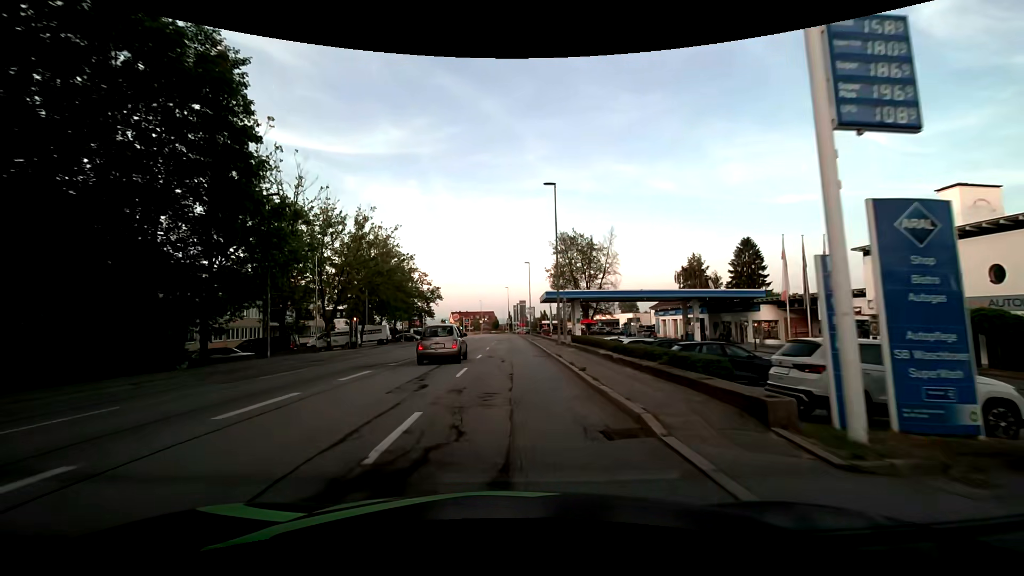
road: tertiary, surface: asphalt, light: Day
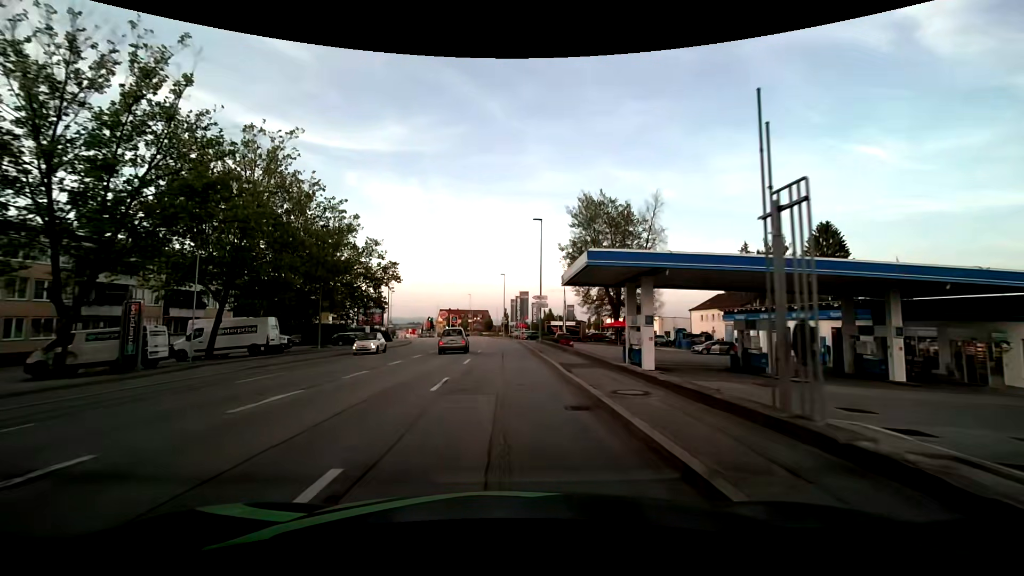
(+0.4, +29.5) m; 0°
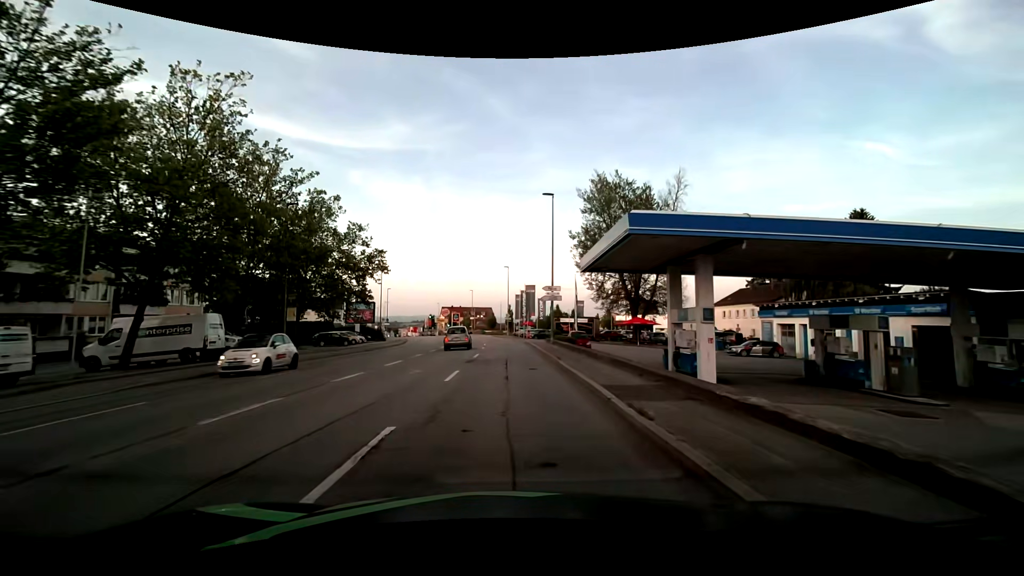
(0.0, +7.2) m; -1°
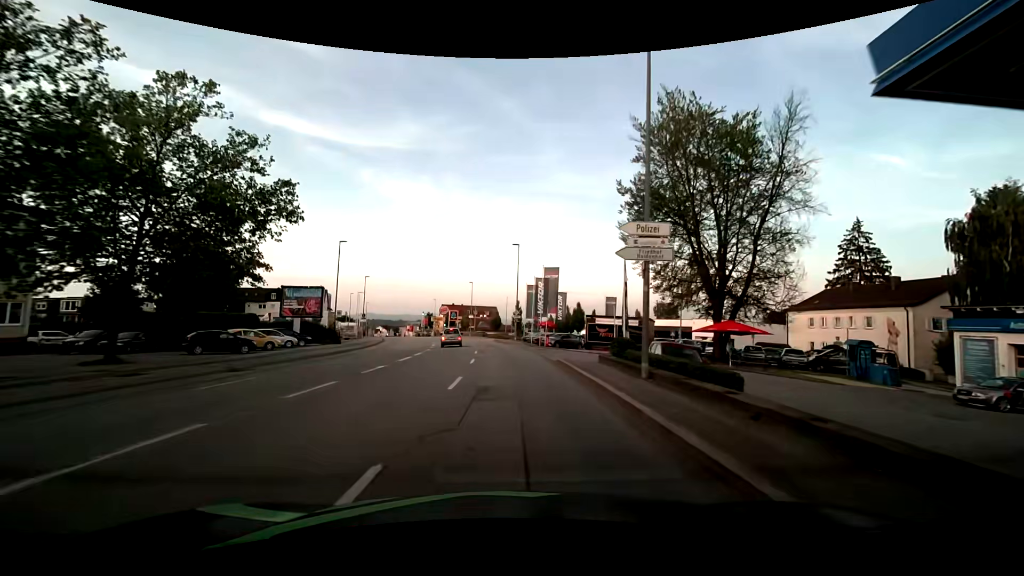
(-0.1, +21.2) m; -1°
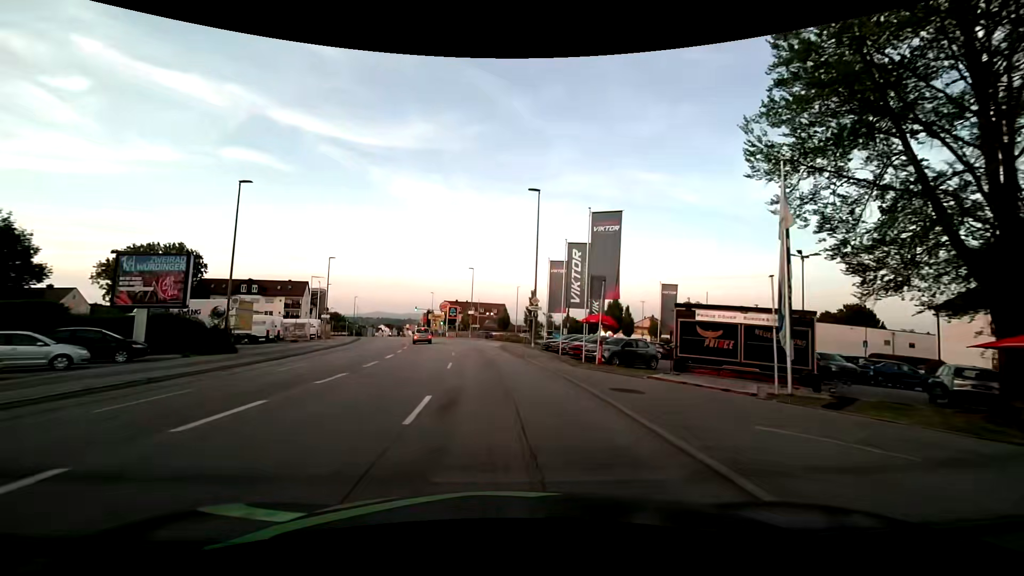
(+0.2, +20.7) m; 0°
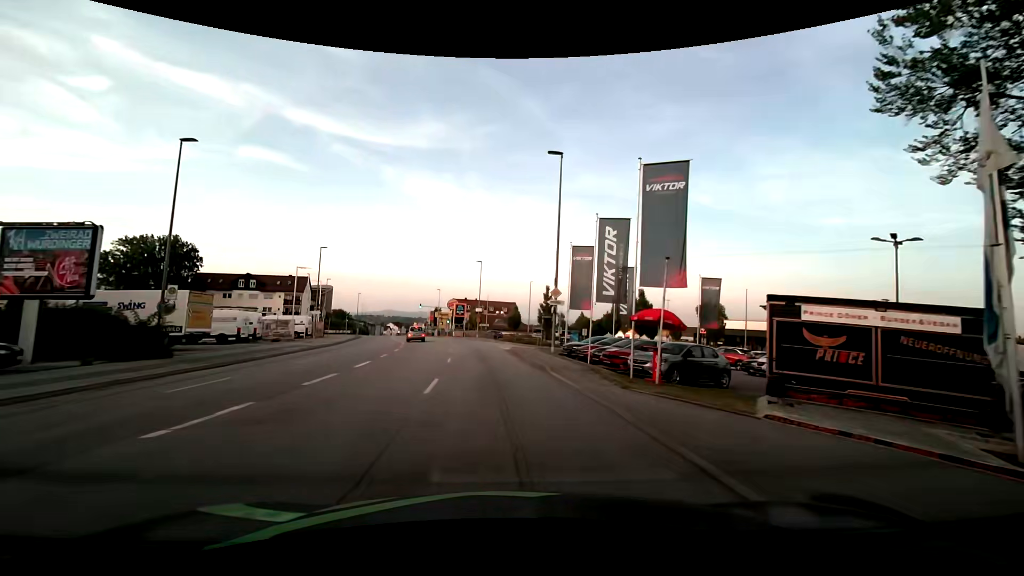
(-0.1, +6.8) m; -1°
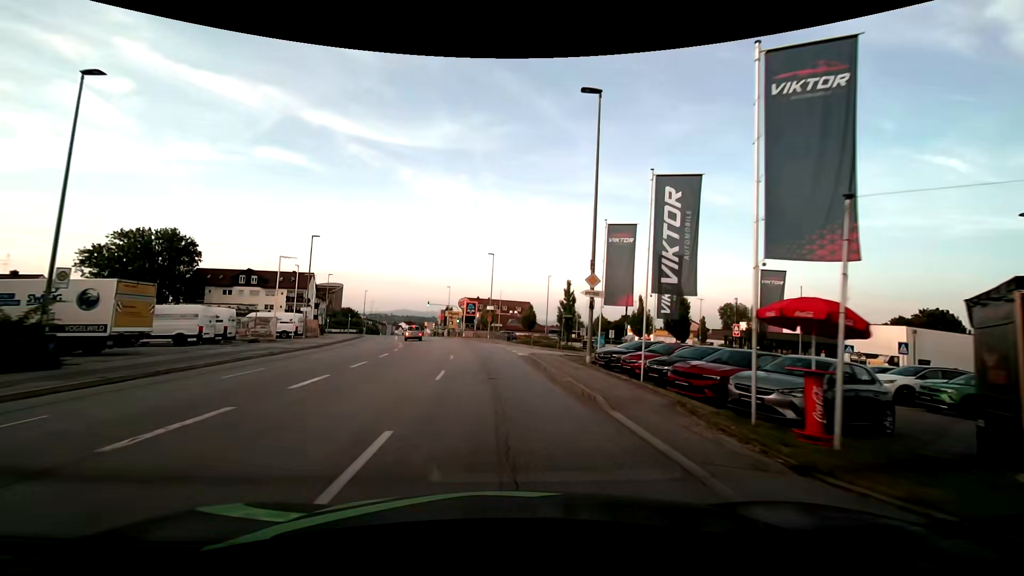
(-0.1, +6.8) m; -1°
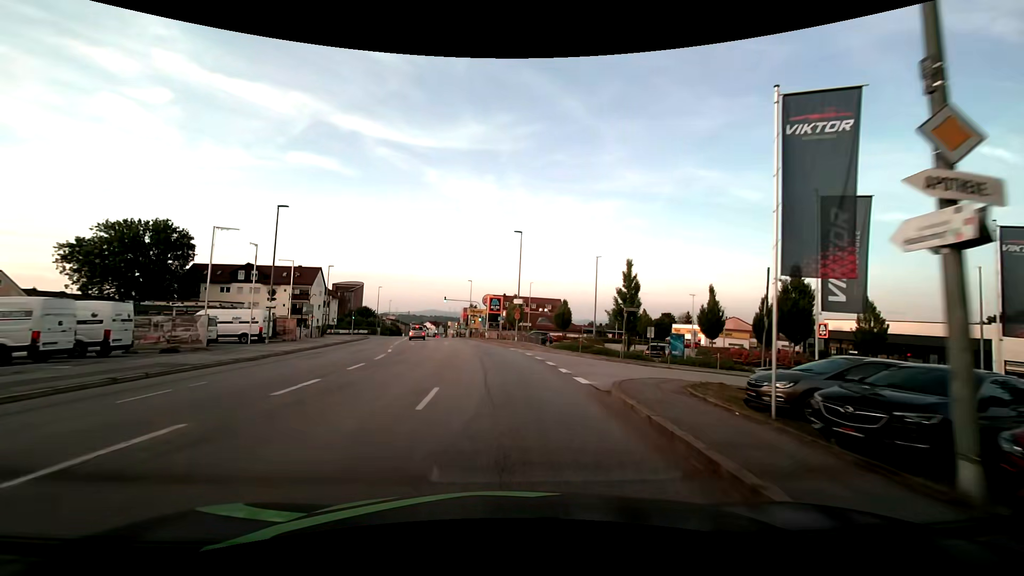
(-0.4, +13.5) m; -3°
(0, +10) (-1, +20) (-1, +30) (-3, +40) (-4, +50) (-6, +60) (-7, +70) (-9, +79) (-10, +89) (-12, +99) m
